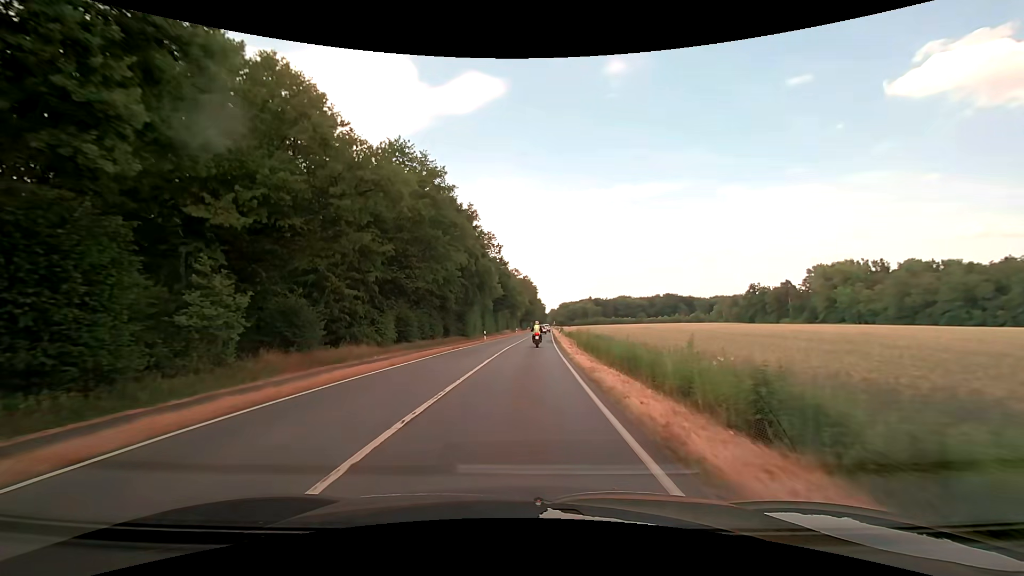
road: primary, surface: asphalt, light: Day
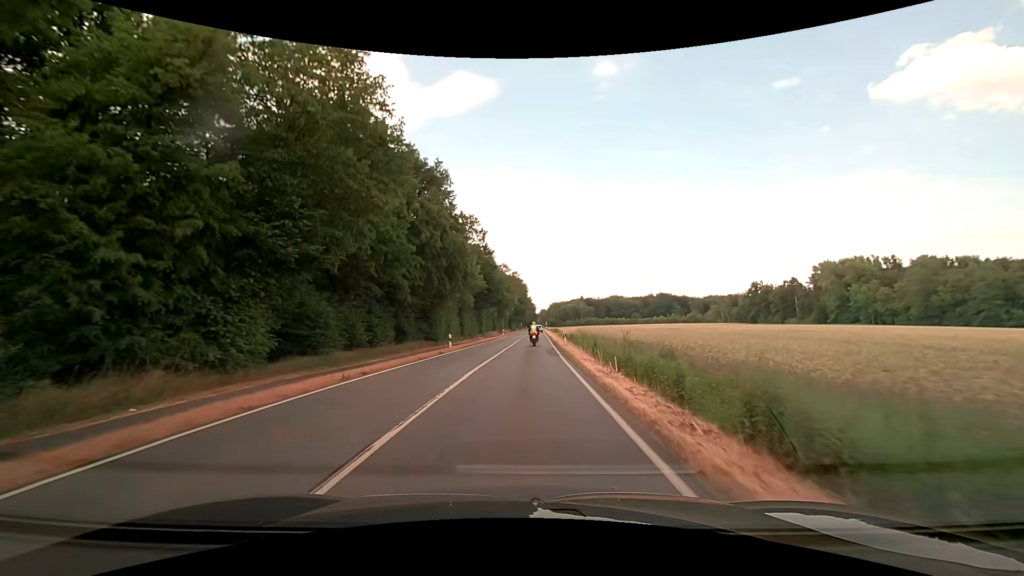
(+0.2, +17.4) m; +1°
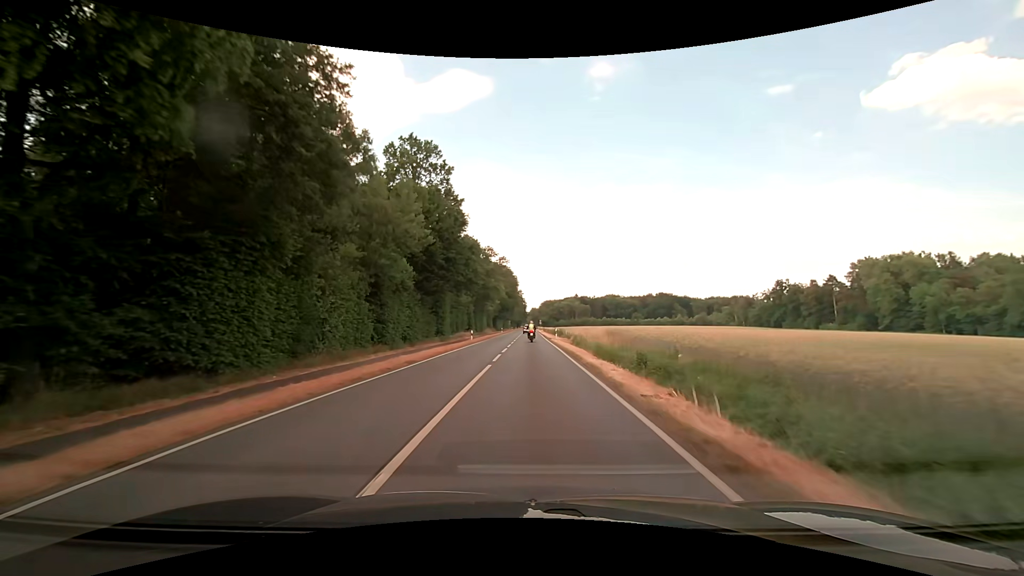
(+0.5, +36.6) m; +1°
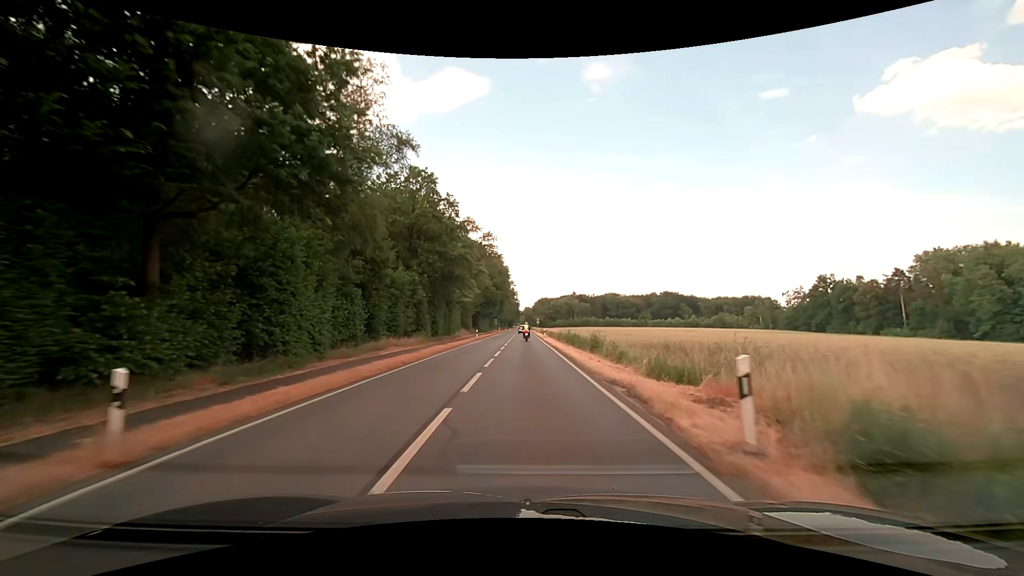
(+0.3, +38.7) m; +1°
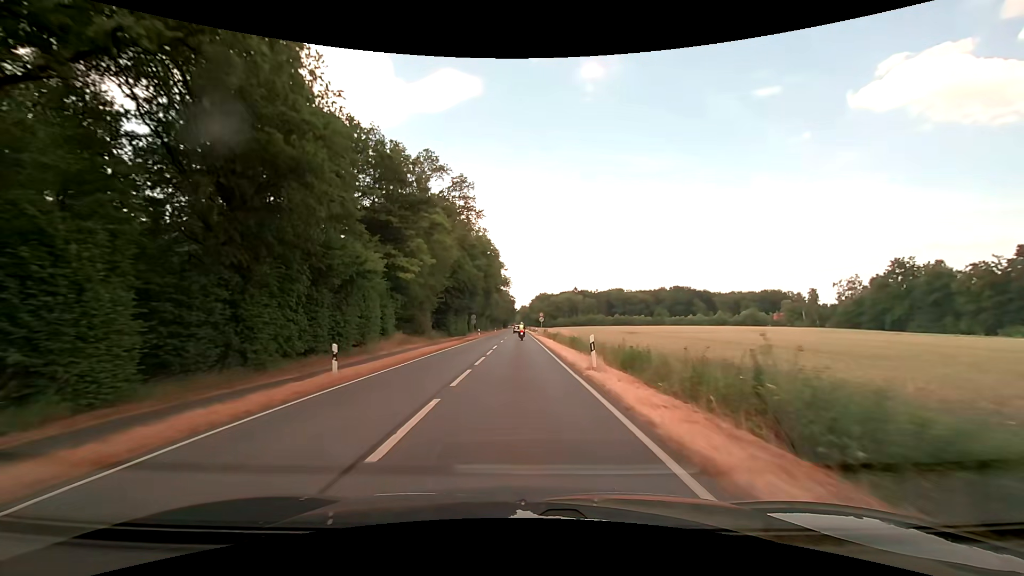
(+0.3, +41.1) m; +1°
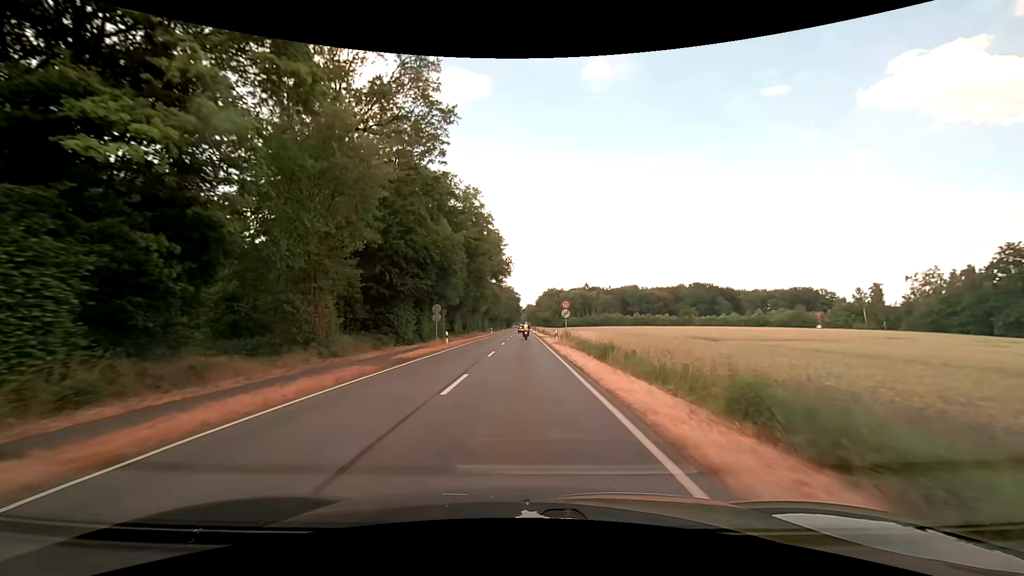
(-0.2, +31.5) m; -1°
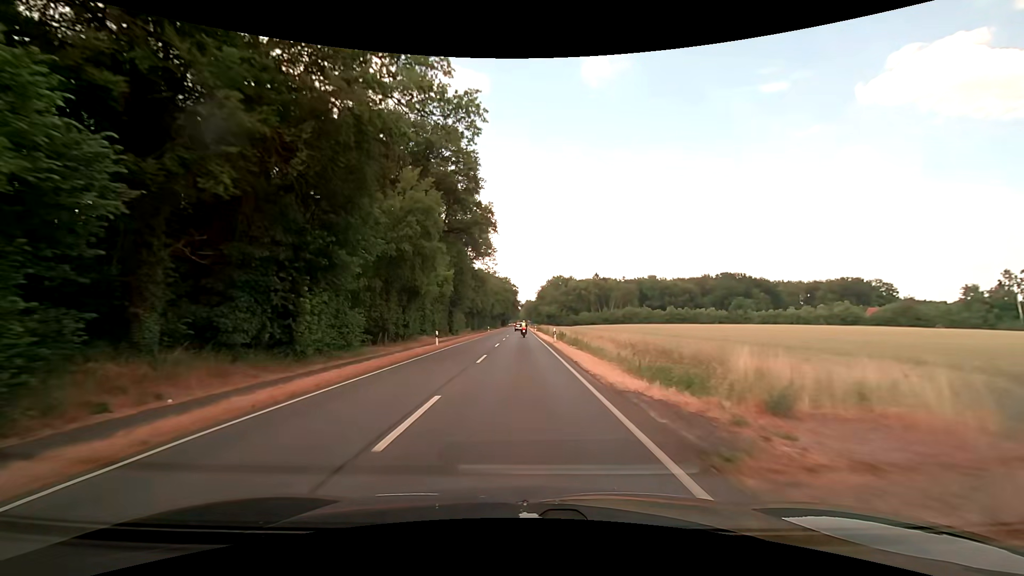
(0.0, +53.2) m; 0°
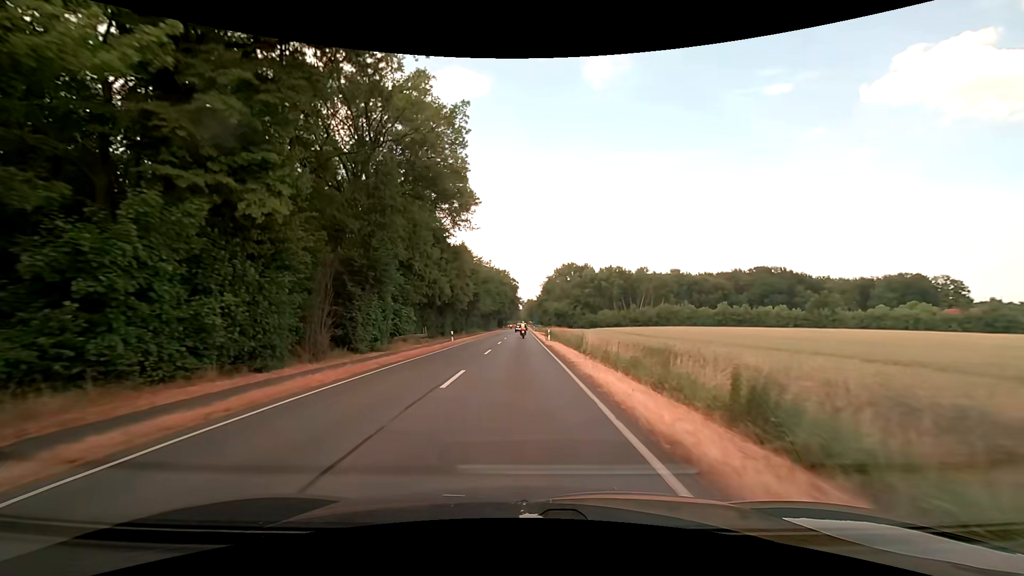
(+0.2, +42.8) m; 0°
(0, +10) (0, +20) (0, +30) (0, +40) (0, +50) (-1, +60) (-1, +70) (-1, +80) (-1, +90) (-1, +100) m
